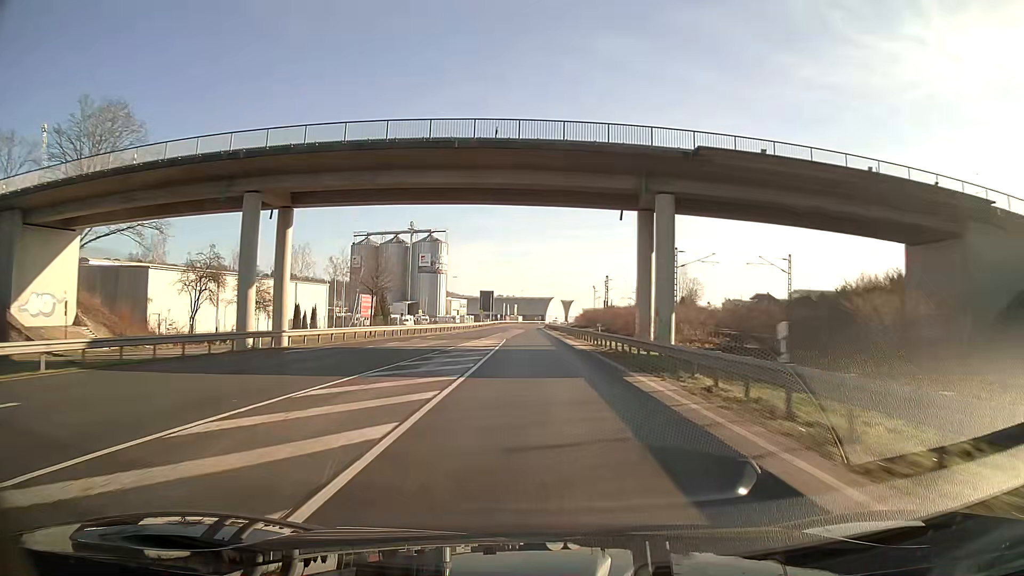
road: primary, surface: asphalt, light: Day
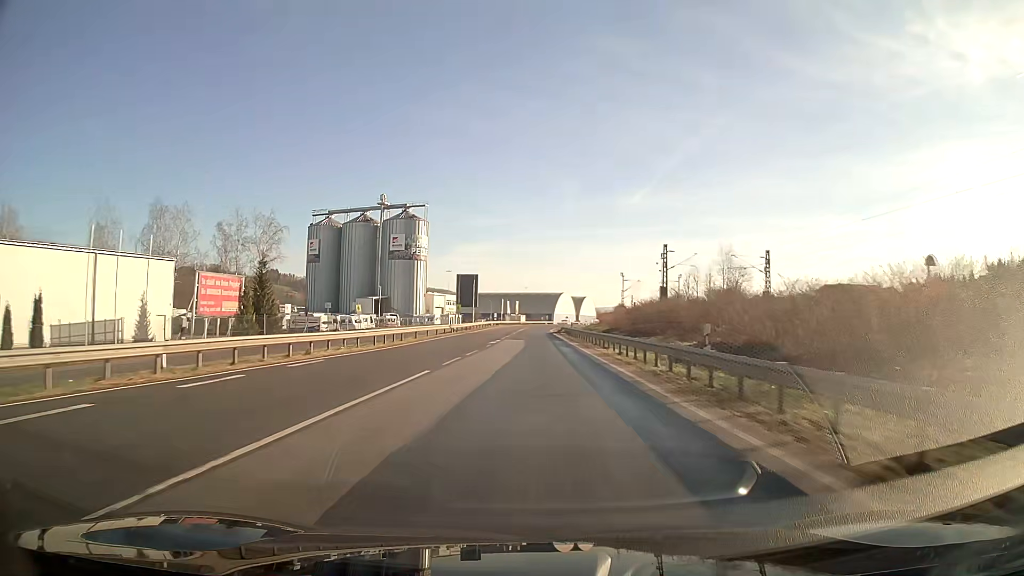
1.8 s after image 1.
(-0.4, +47.8) m; 0°
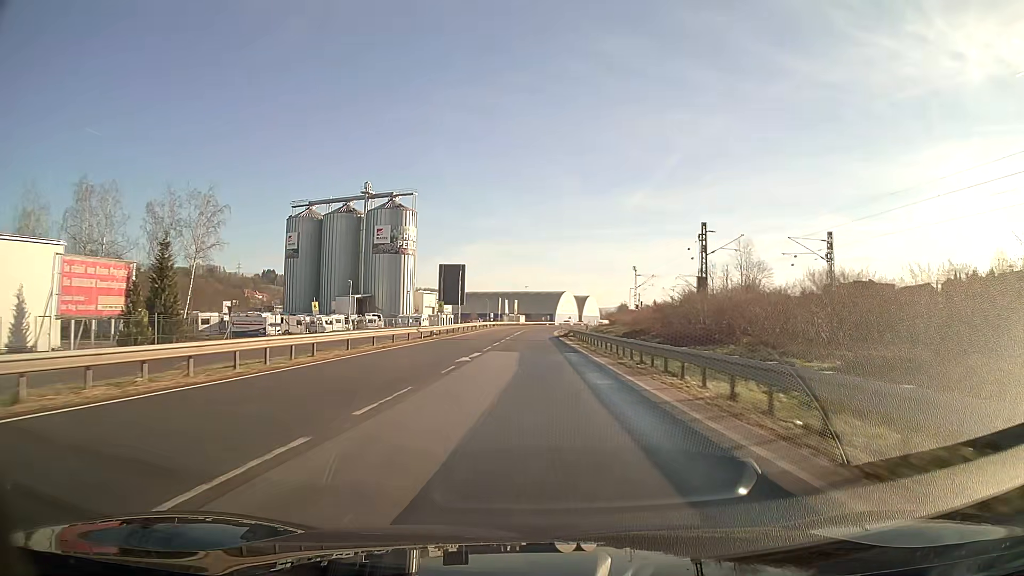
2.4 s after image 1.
(0.0, +15.9) m; 0°
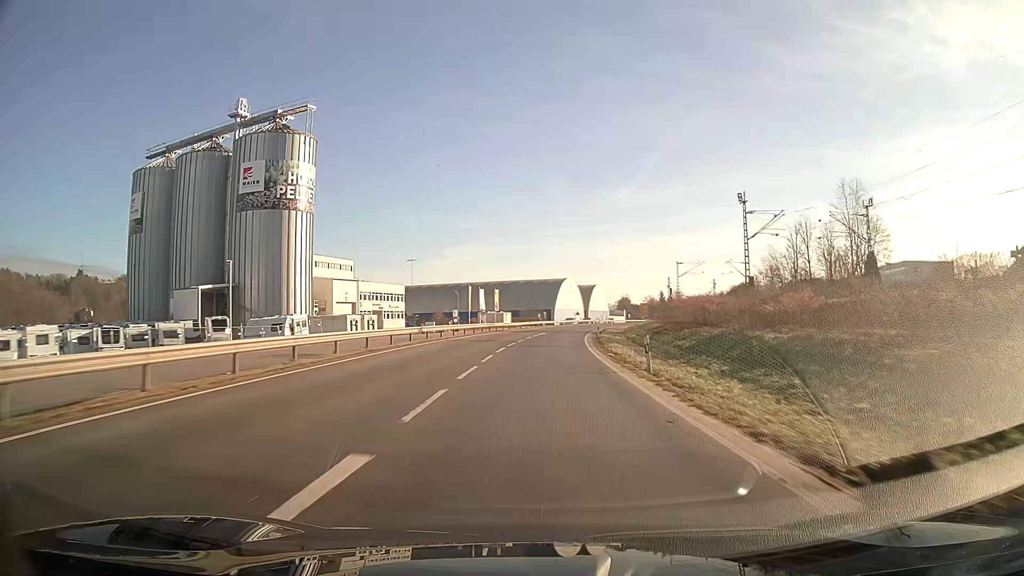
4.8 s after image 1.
(+0.3, +63.8) m; +1°
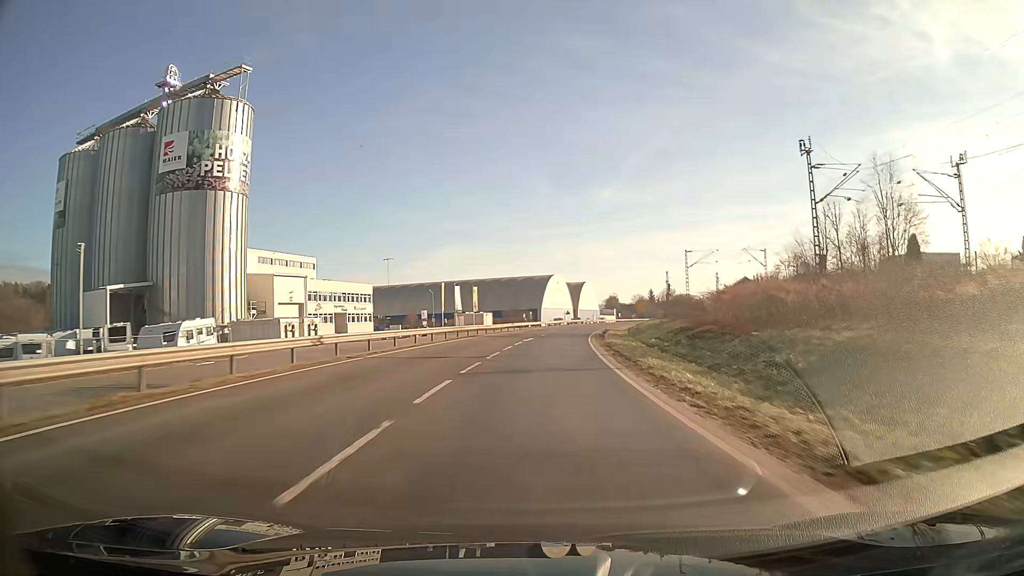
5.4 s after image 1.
(+0.2, +16.0) m; +1°
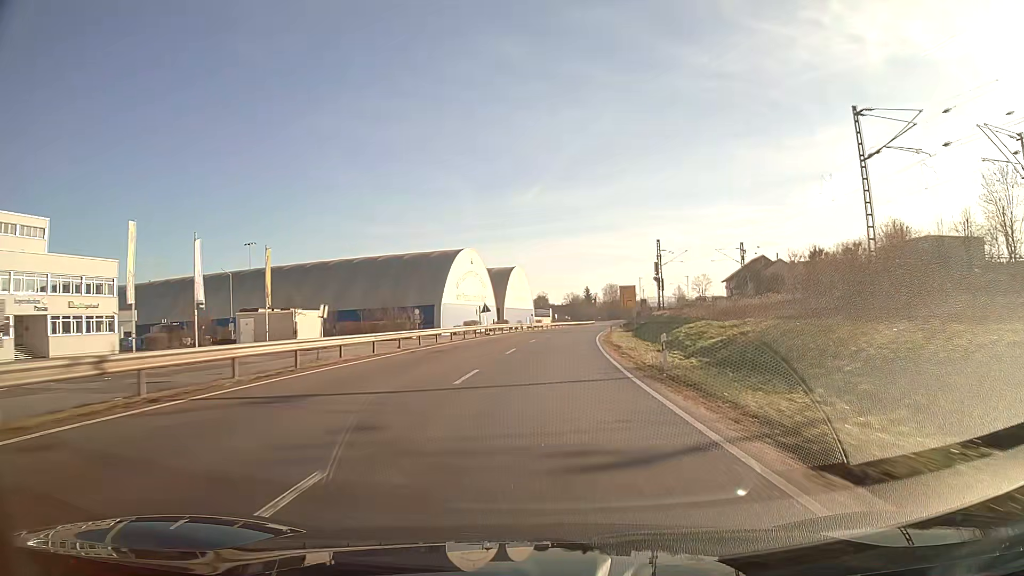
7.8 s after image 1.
(+3.6, +63.7) m; +7°
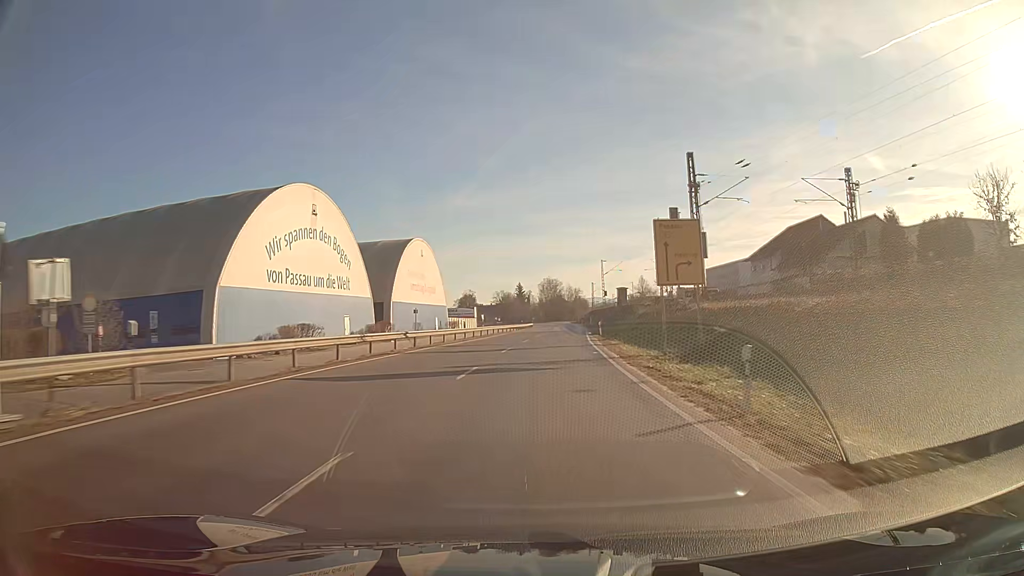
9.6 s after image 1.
(+2.4, +47.8) m; +6°
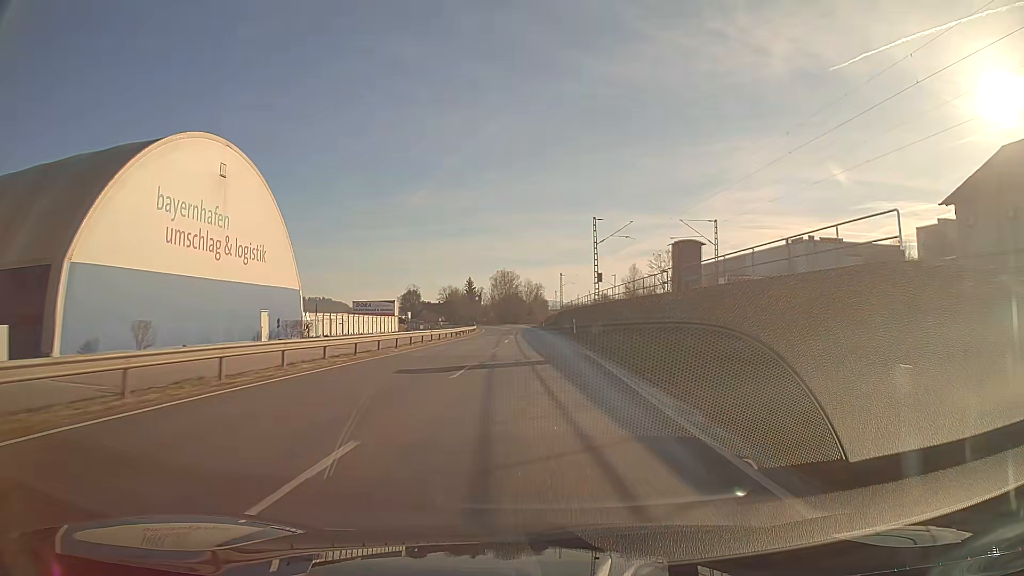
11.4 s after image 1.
(+1.6, +47.8) m; +3°
(0, +10) (0, +20) (0, +30) (0, +40) (0, +50) (0, +60) (-1, +70) (-1, +80) (-2, +90) (-2, +100) m
